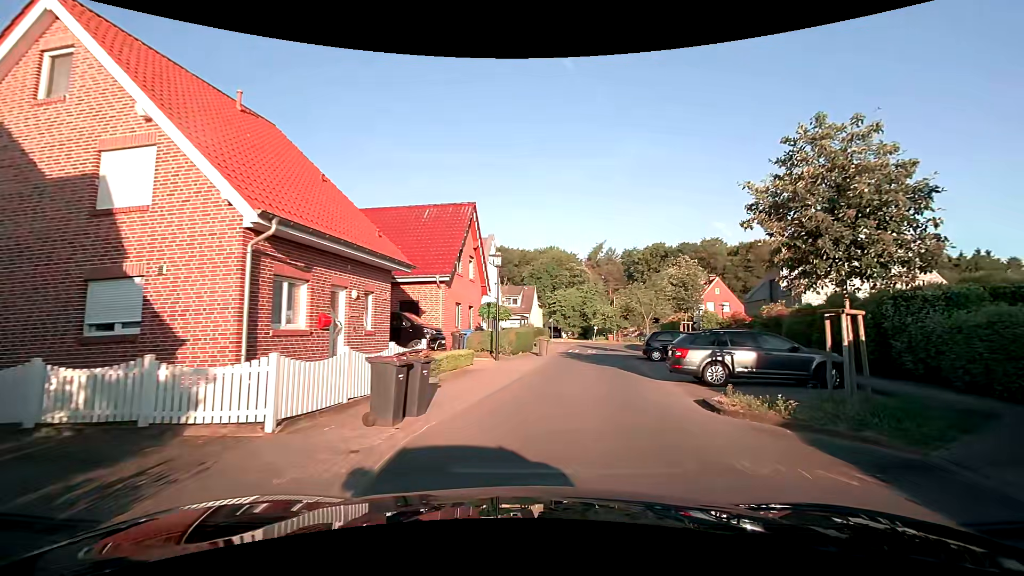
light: Day
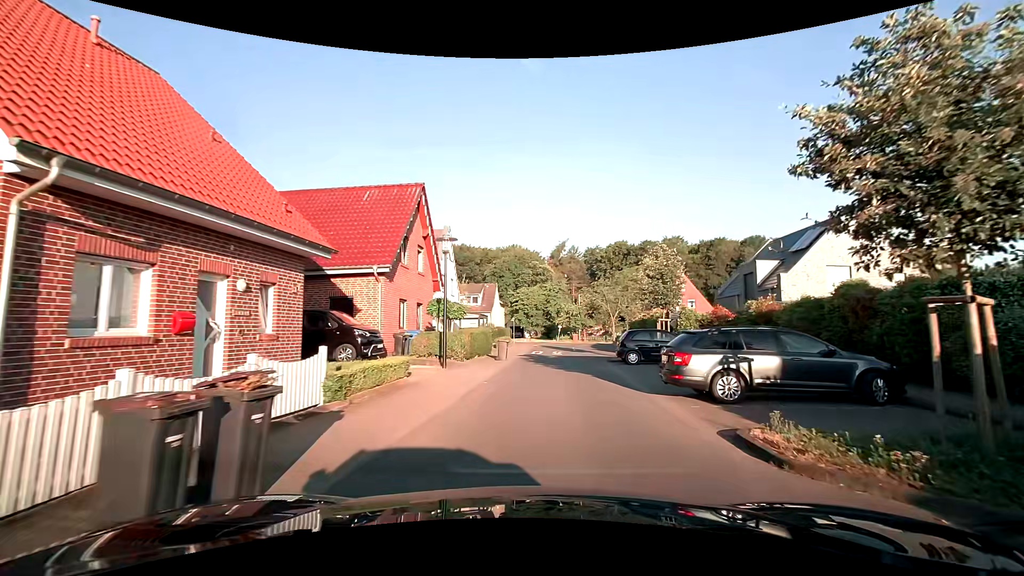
(+0.1, +3.8) m; +3°
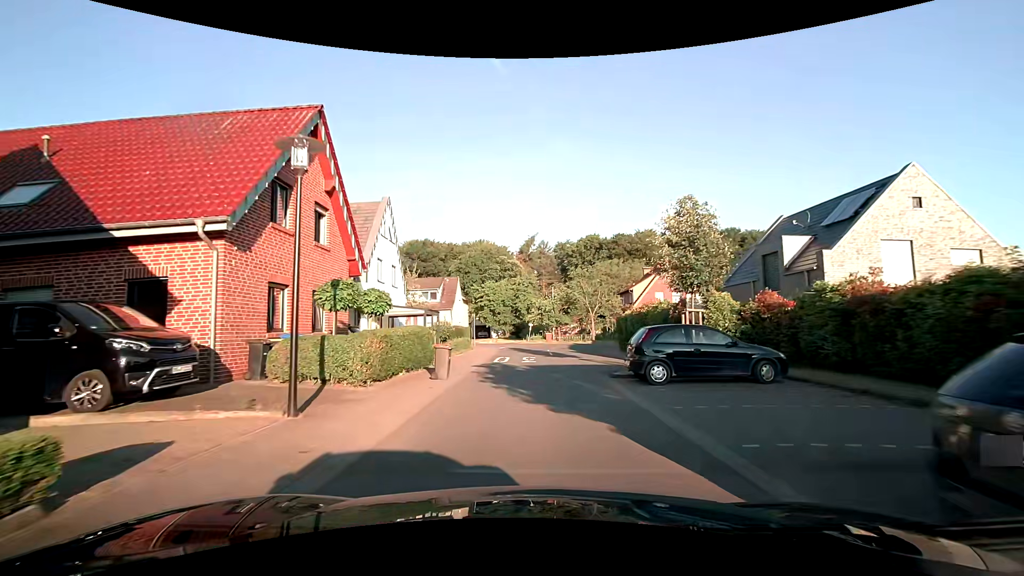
(+0.3, +8.7) m; +3°
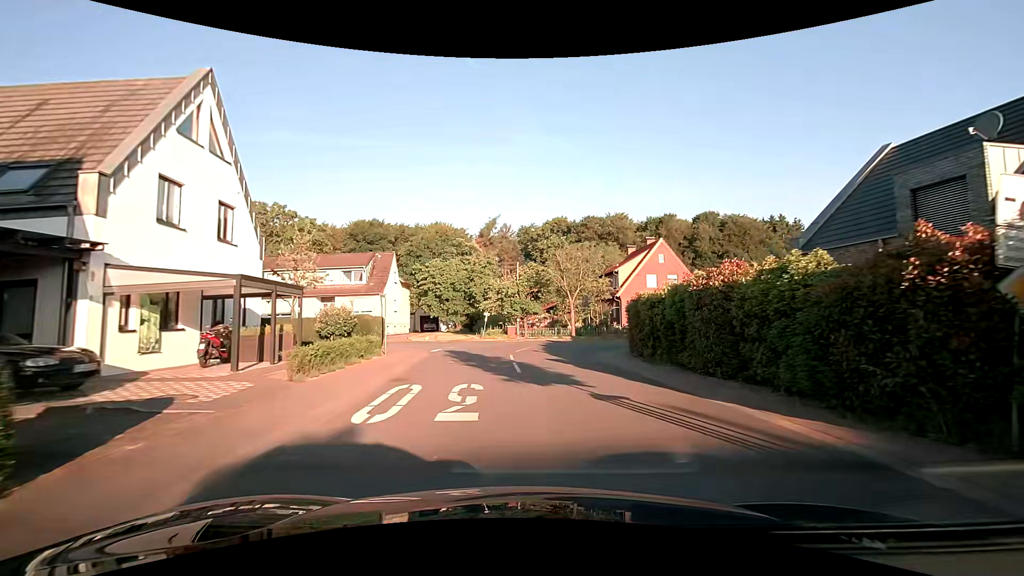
(+0.3, +14.2) m; +4°
